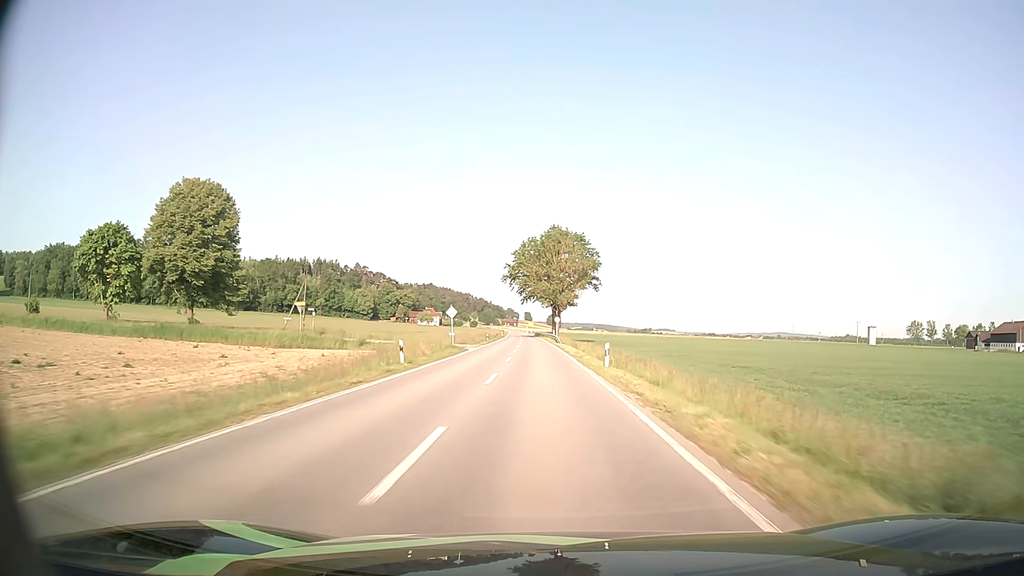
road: secondary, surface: asphalt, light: Day
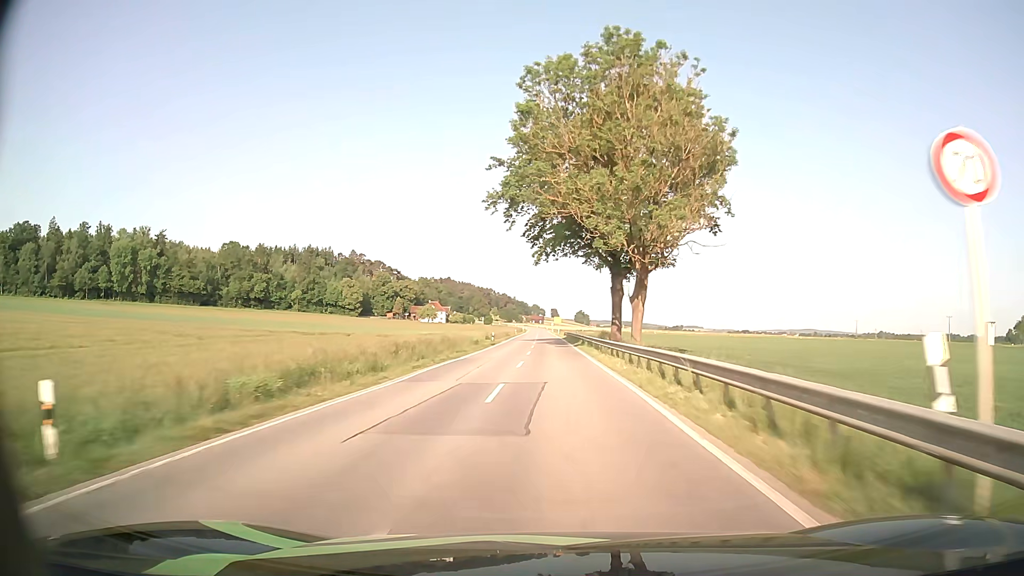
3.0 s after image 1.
(-1.9, +74.8) m; -2°
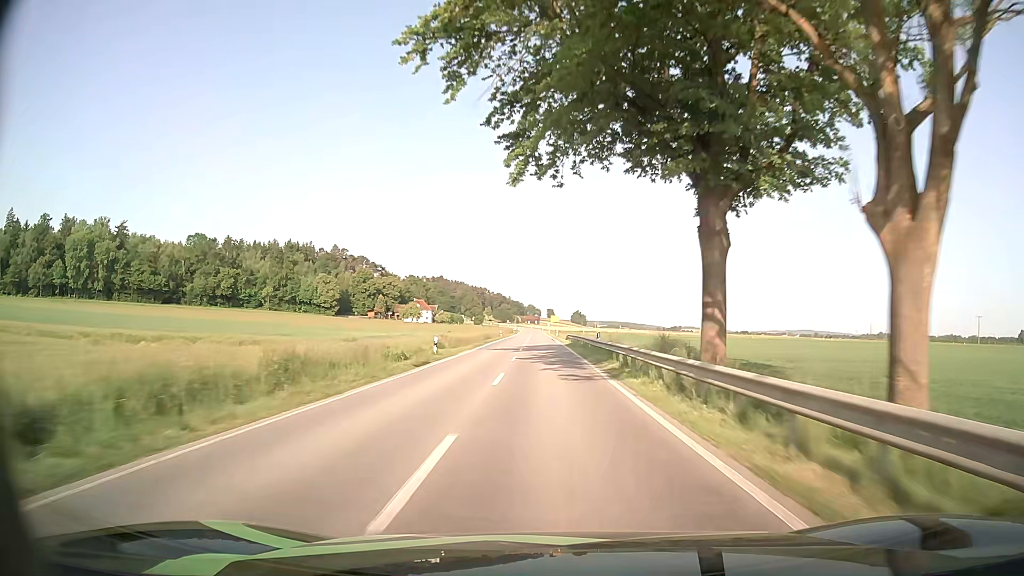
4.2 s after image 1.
(+0.1, +29.4) m; +1°
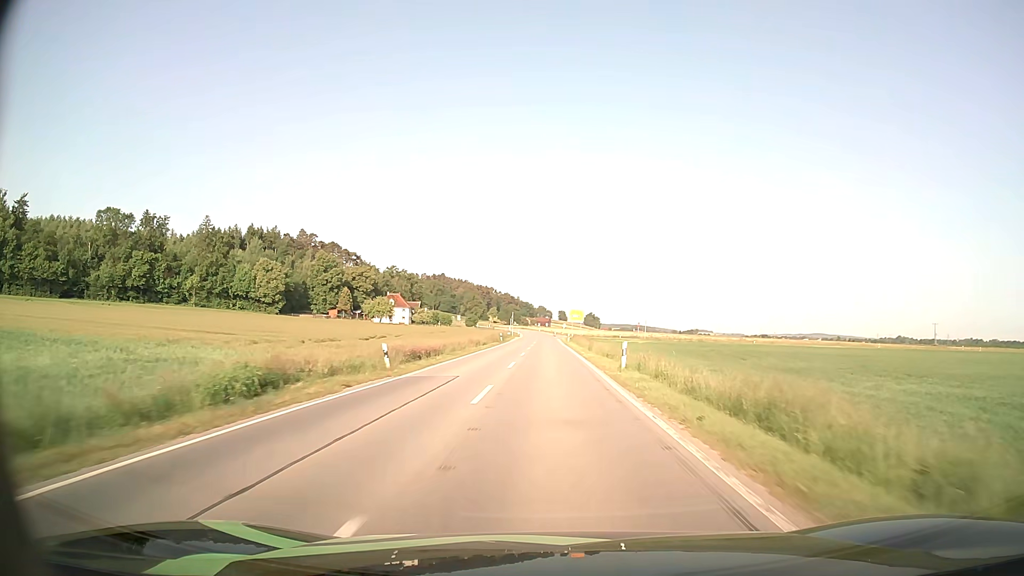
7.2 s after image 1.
(-1.0, +72.0) m; -1°
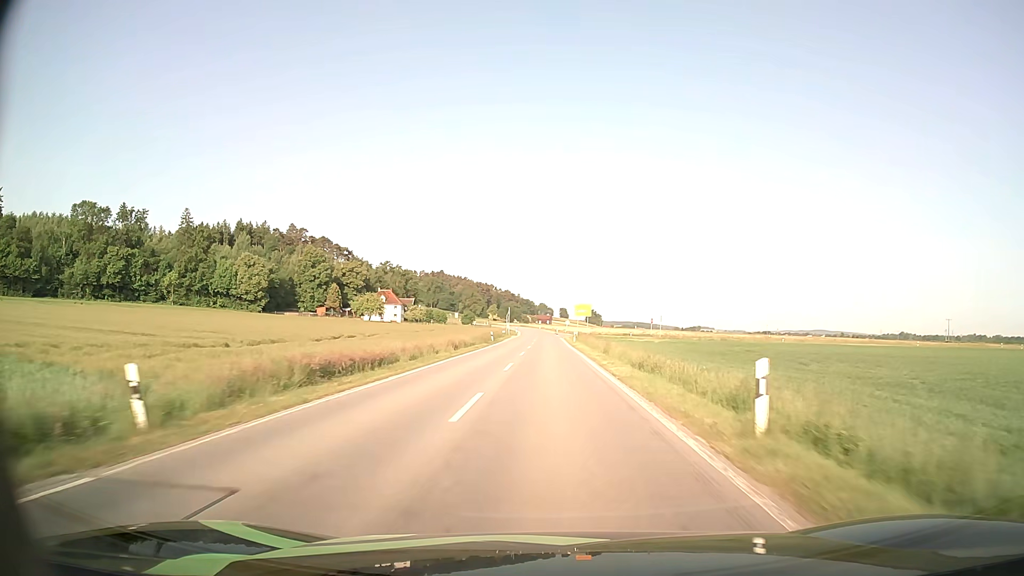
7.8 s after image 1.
(0.0, +14.4) m; 0°
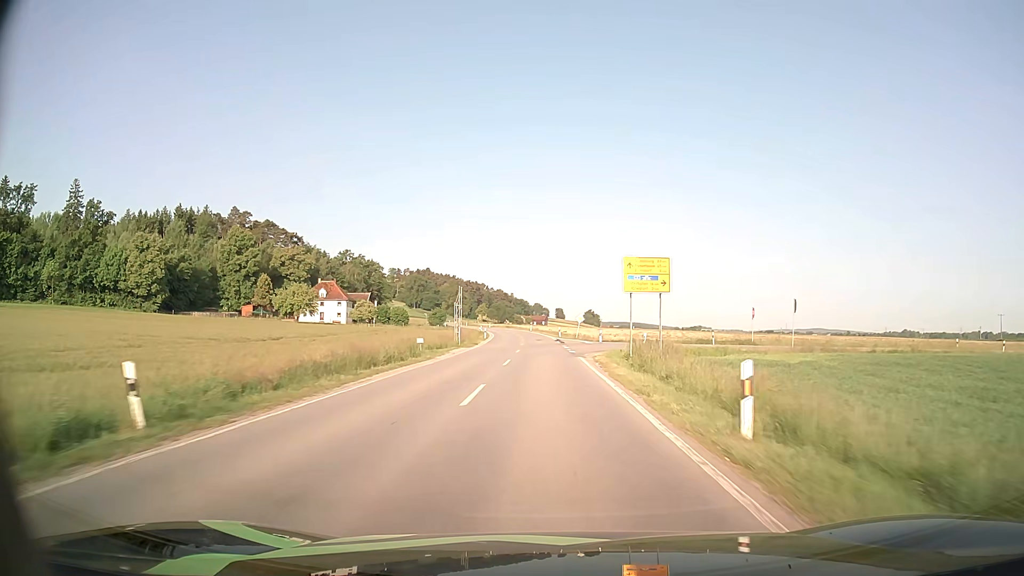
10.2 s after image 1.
(+0.1, +56.6) m; 0°
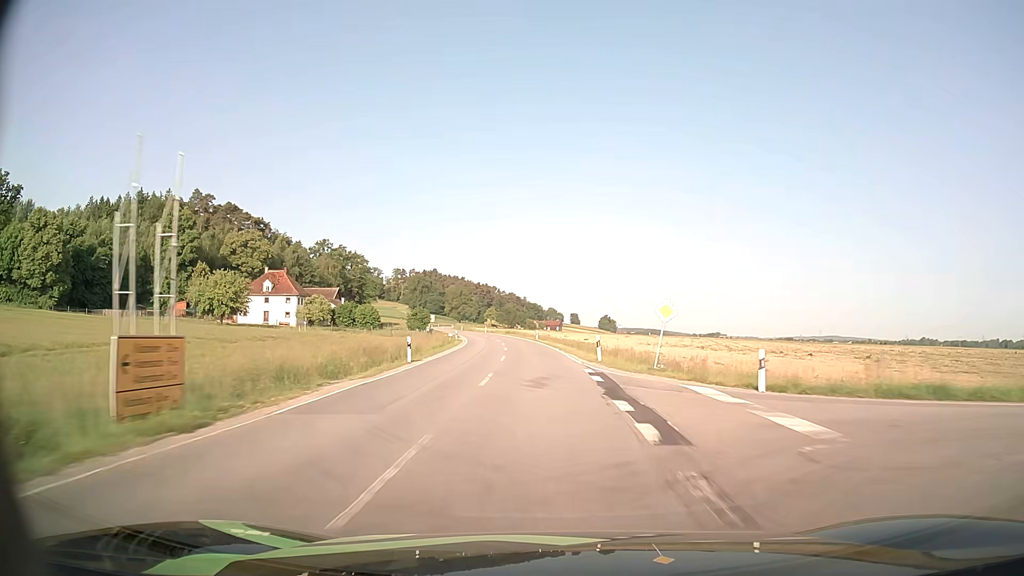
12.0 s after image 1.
(-0.2, +41.5) m; -1°
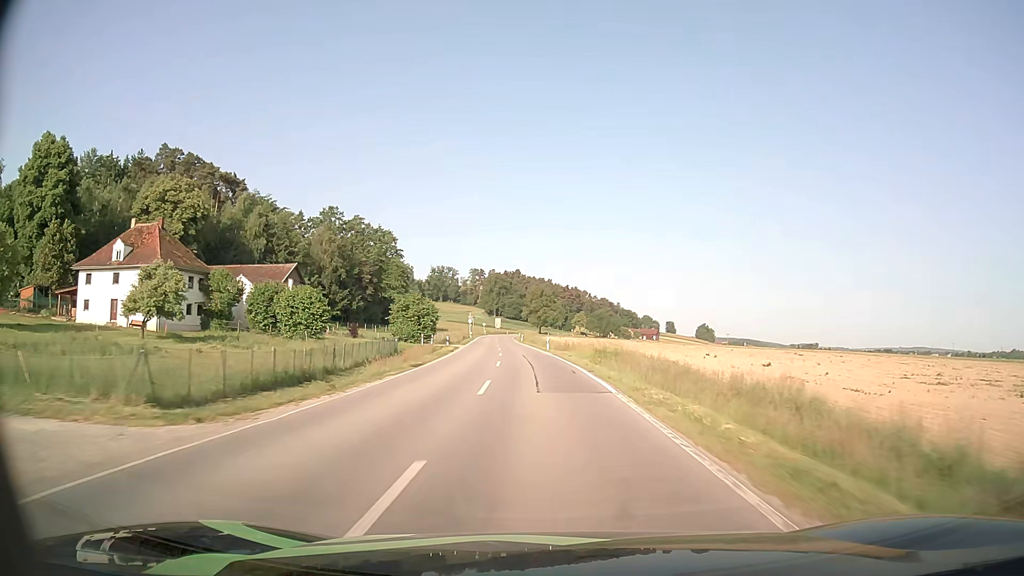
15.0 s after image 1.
(-3.9, +69.6) m; -7°
(0, +10) (0, +20) (-1, +30) (-2, +40) (-2, +50) (-3, +60) (-4, +70) (-5, +80) (-6, +90) (-7, +100) m
